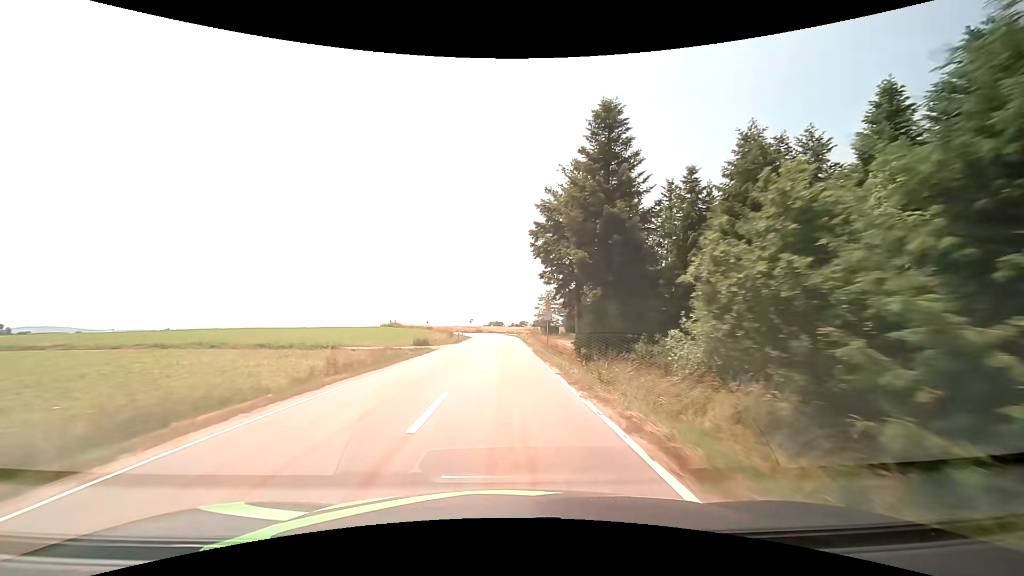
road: tertiary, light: Day
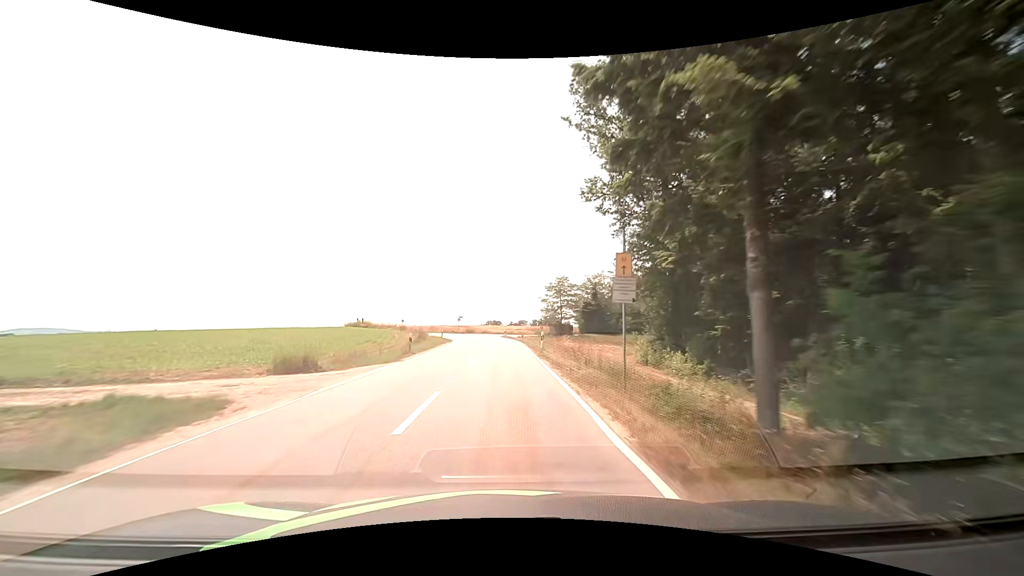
(+0.1, +25.2) m; 0°
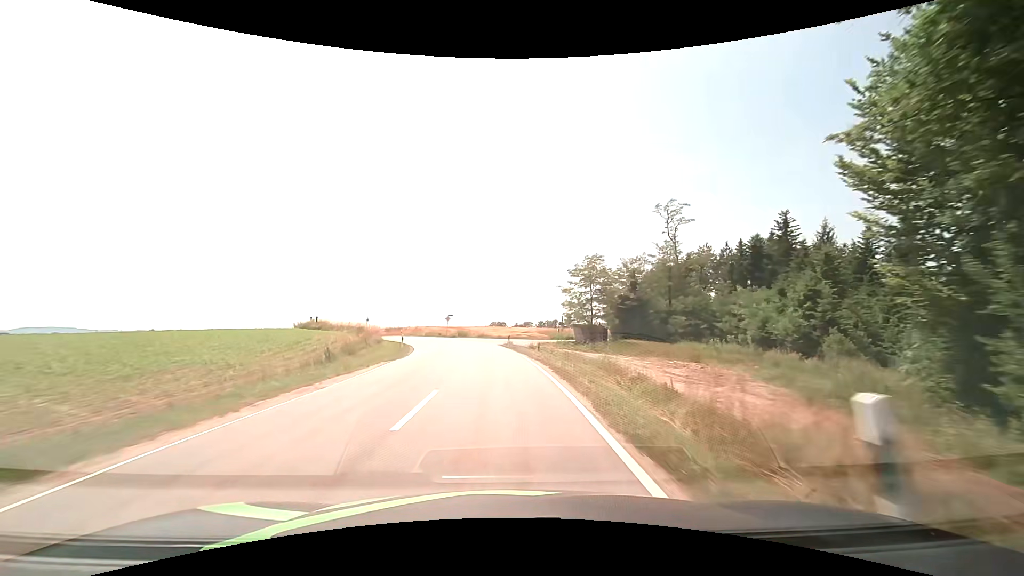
(0.0, +24.6) m; 0°
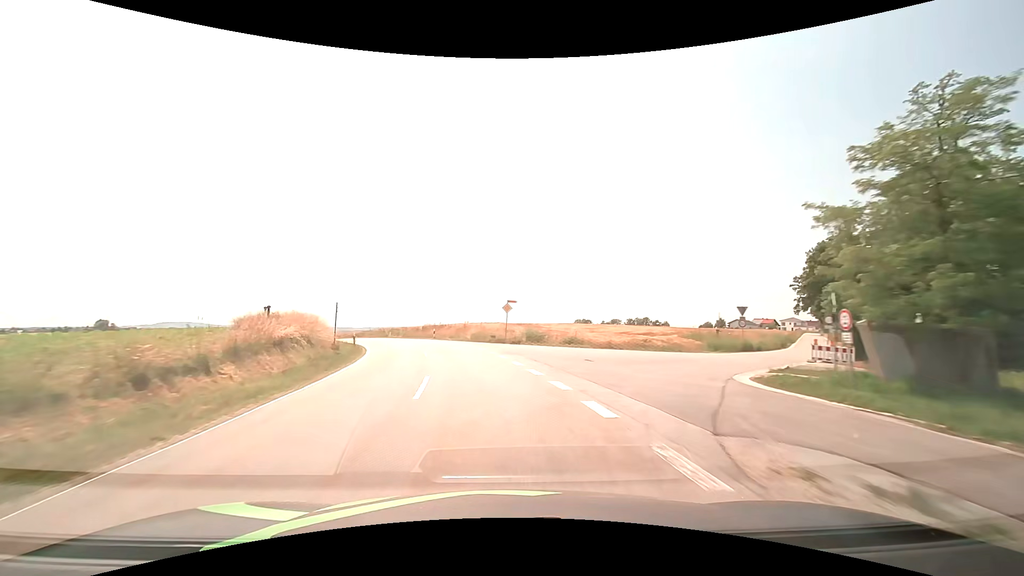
(-2.0, +34.8) m; -9°
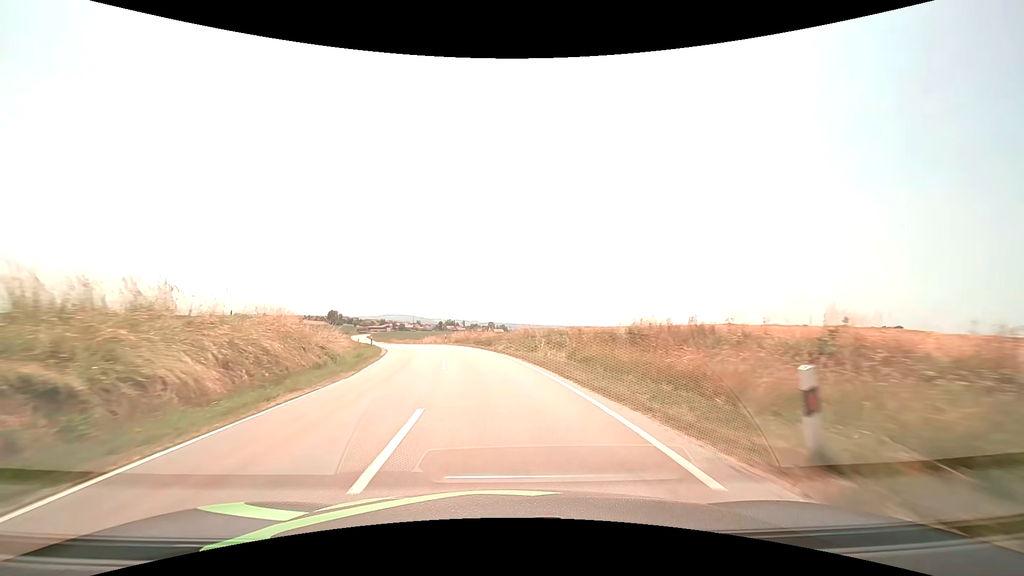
(-7.8, +41.7) m; -21°
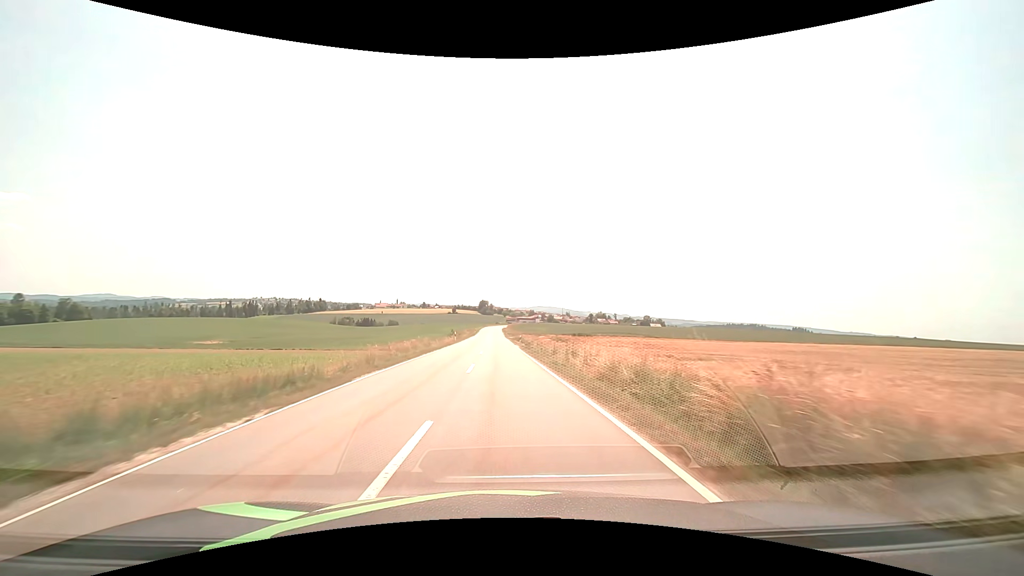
(-7.9, +42.5) m; -17°
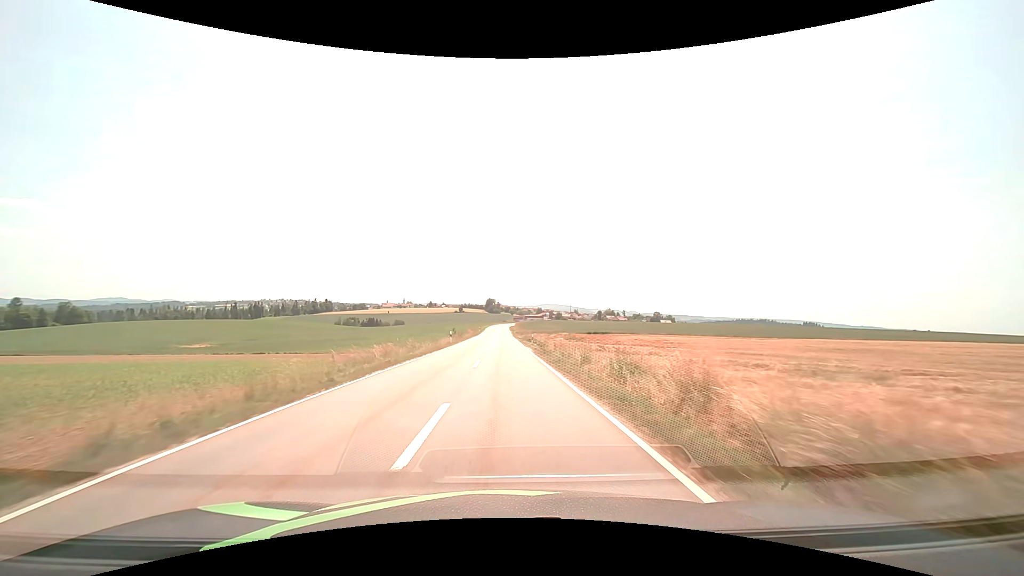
(-0.1, +10.9) m; -1°
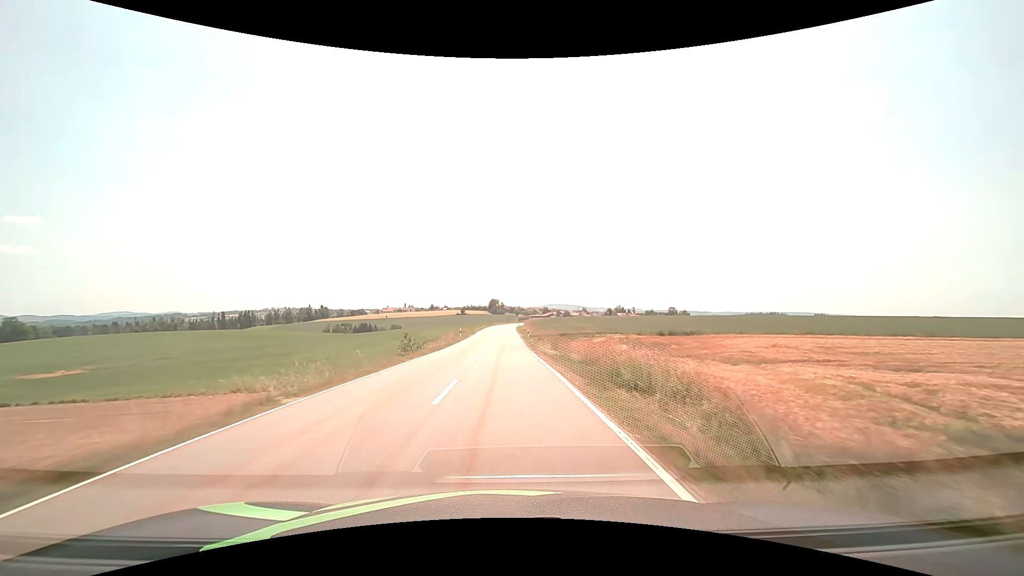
(-0.3, +46.6) m; -1°
(0, +10) (0, +20) (0, +30) (0, +40) (0, +50) (0, +60) (-1, +70) (-1, +80) (-1, +90) (0, +100) m
